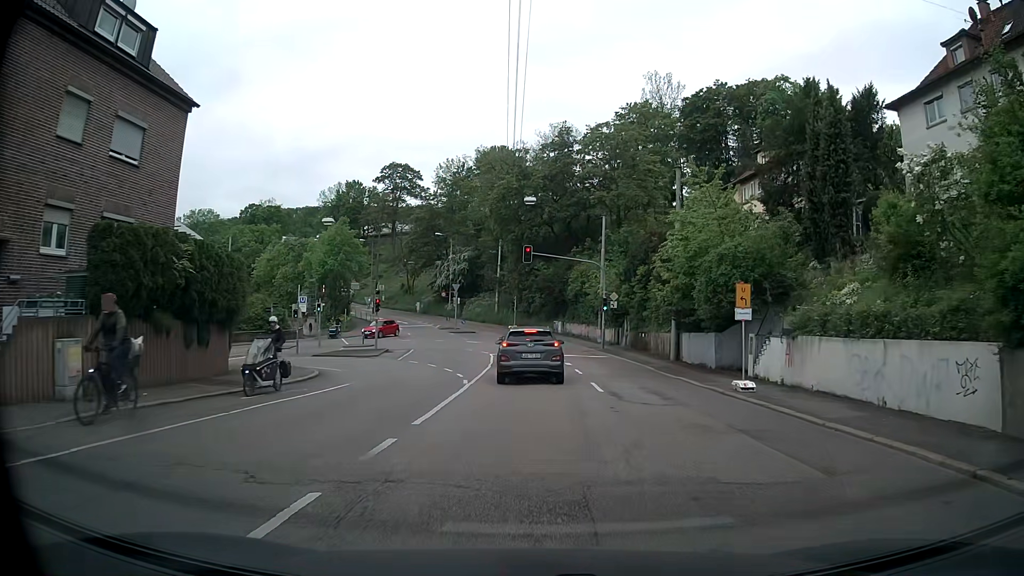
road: secondary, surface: asphalt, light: Day
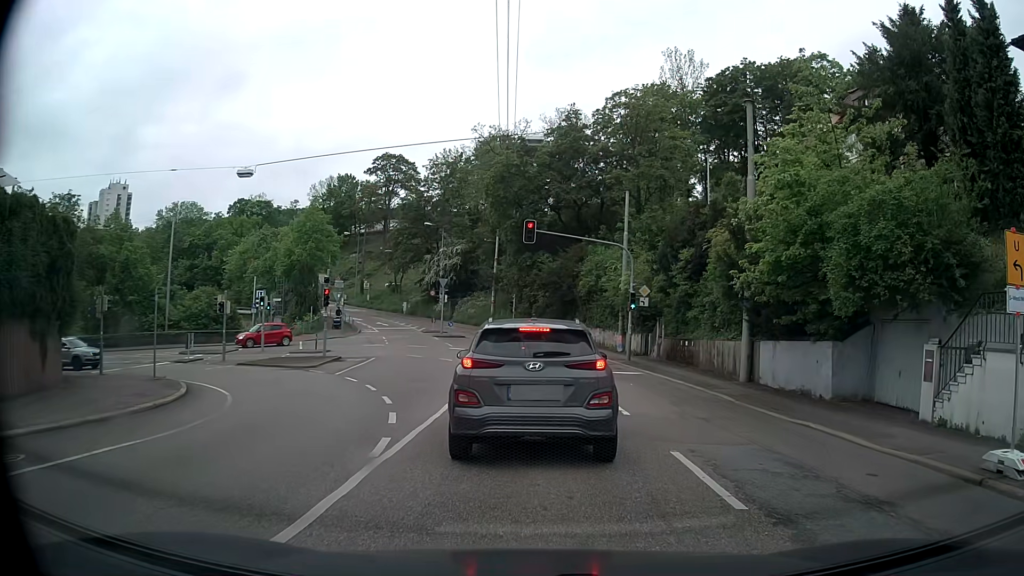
(-0.2, +10.4) m; +1°
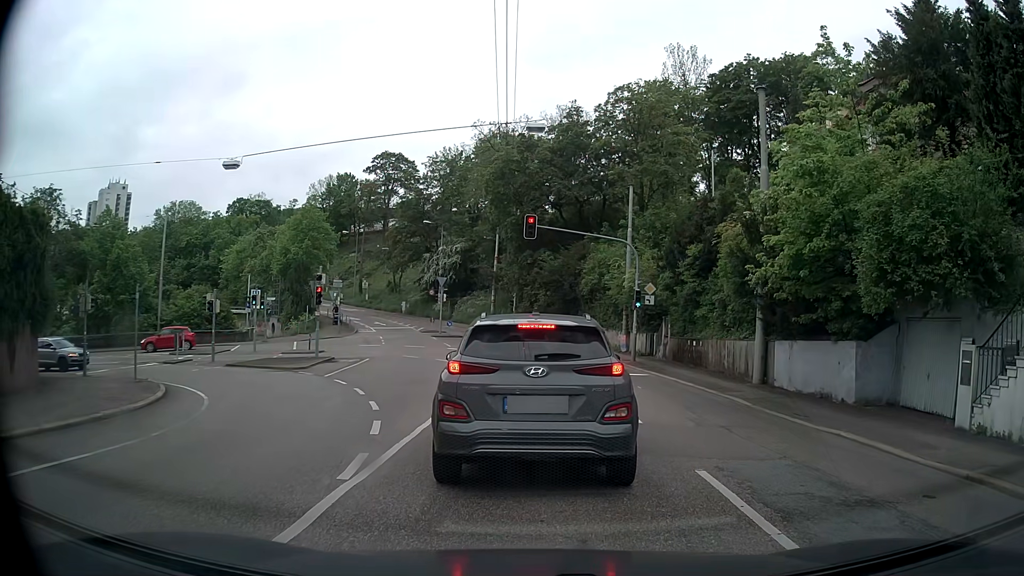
(0.0, +1.2) m; -2°
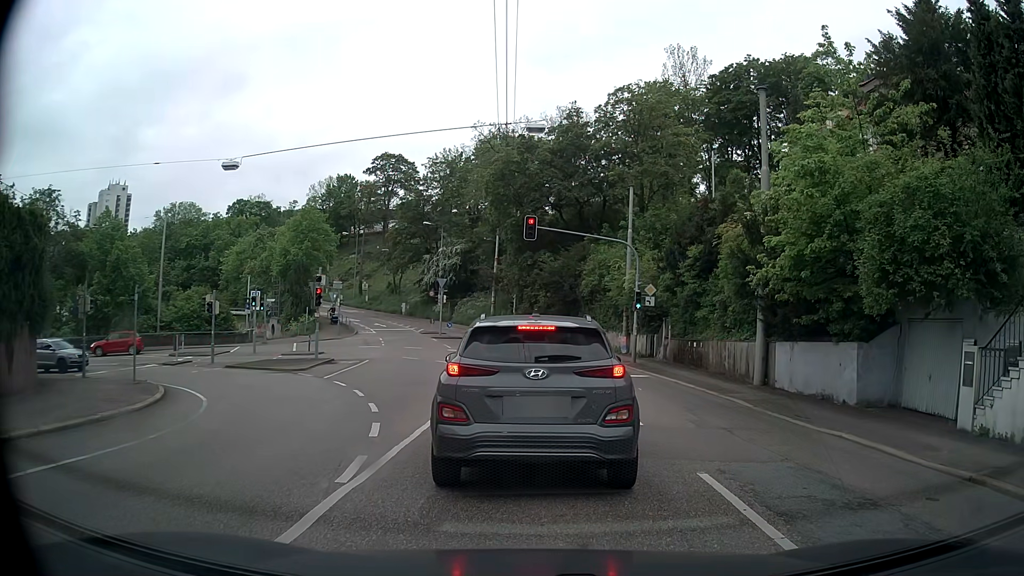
(0.0, +0.1) m; 0°
(0, +10) (0, +20) (-1, +30) (-7, +38) (-16, +41) (-26, +38) (-35, +34) (-44, +29) (-52, +23) (-60, +17) m
